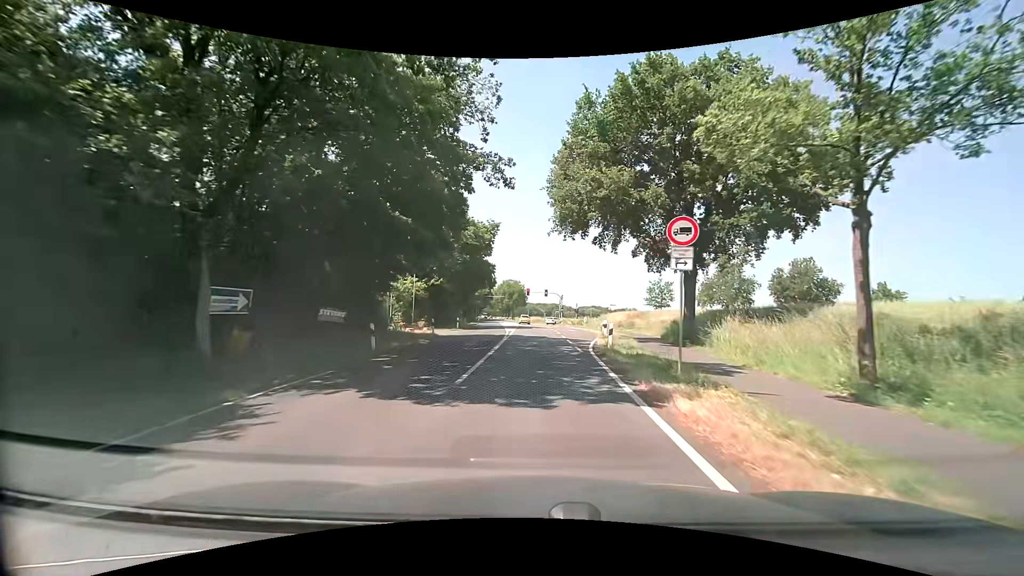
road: secondary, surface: asphalt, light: Day
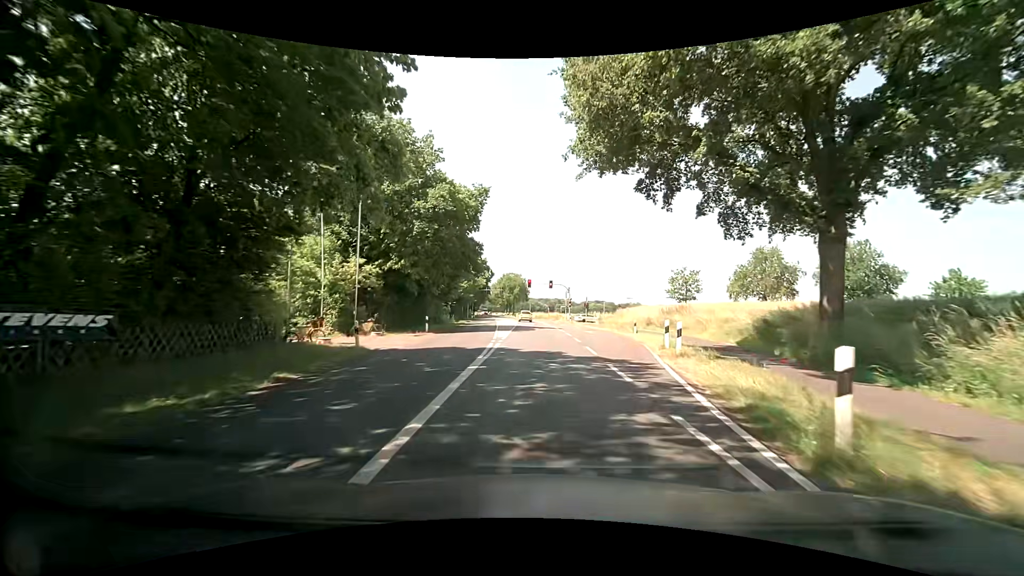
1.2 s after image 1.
(-0.1, +13.9) m; 0°
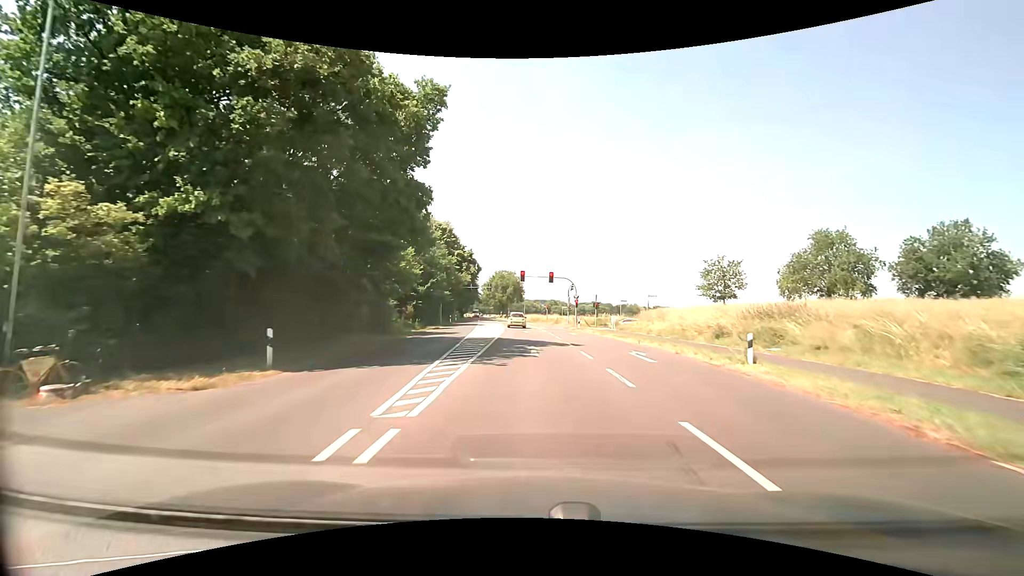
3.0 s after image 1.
(0.0, +18.1) m; -1°
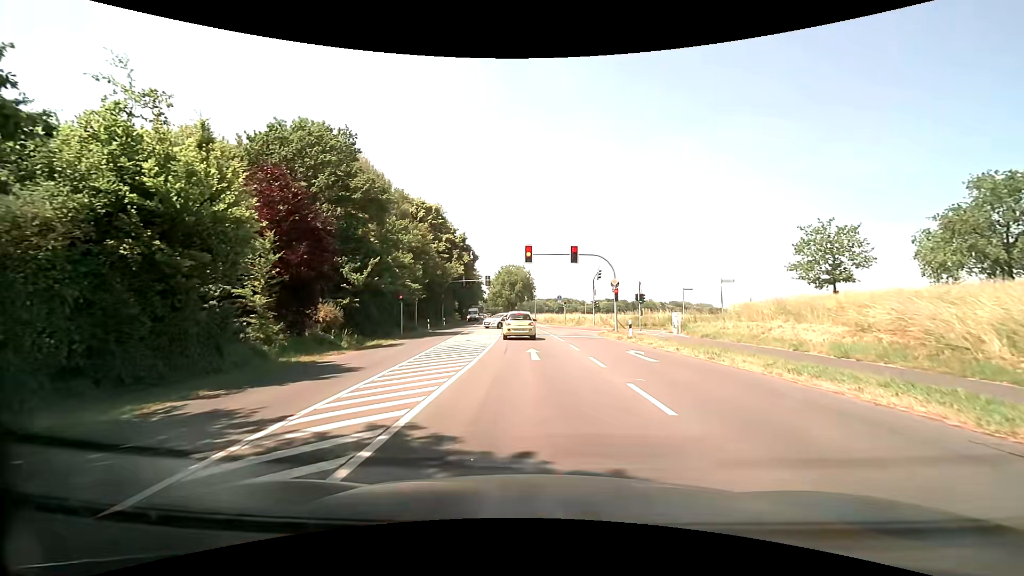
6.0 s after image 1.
(+0.3, +20.2) m; 0°
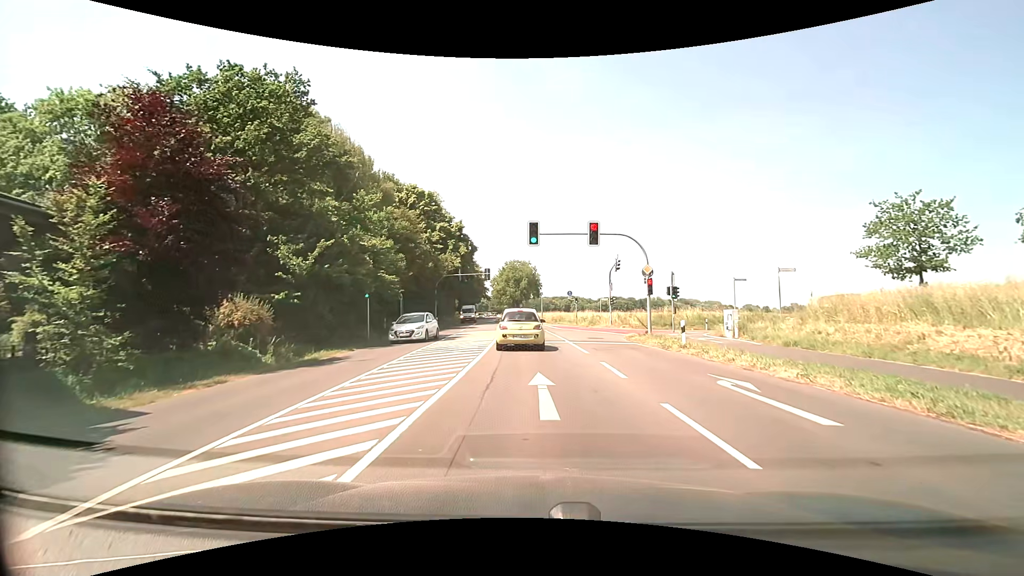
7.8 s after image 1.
(-0.1, +8.3) m; -1°
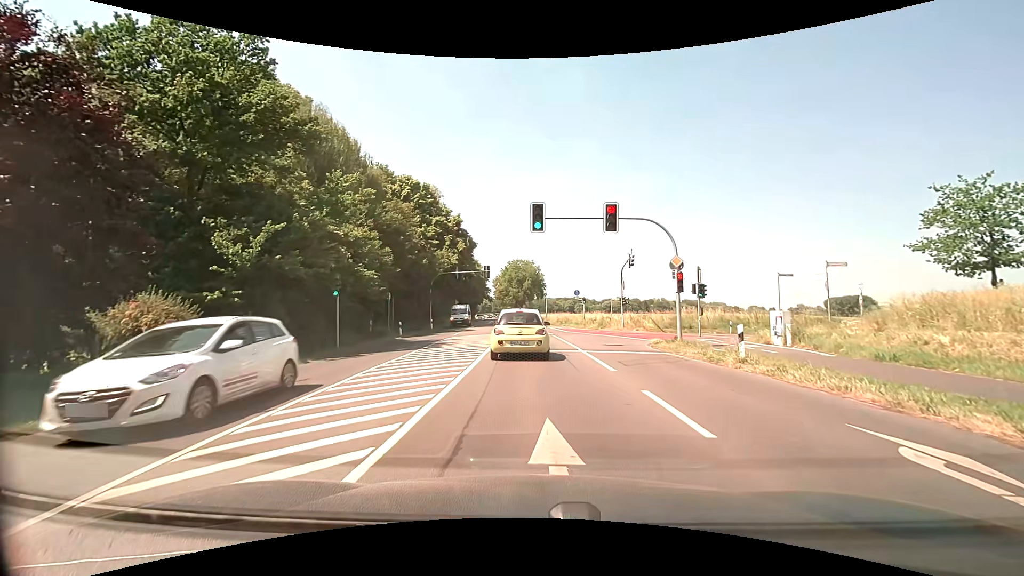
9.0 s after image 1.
(0.0, +4.7) m; 0°
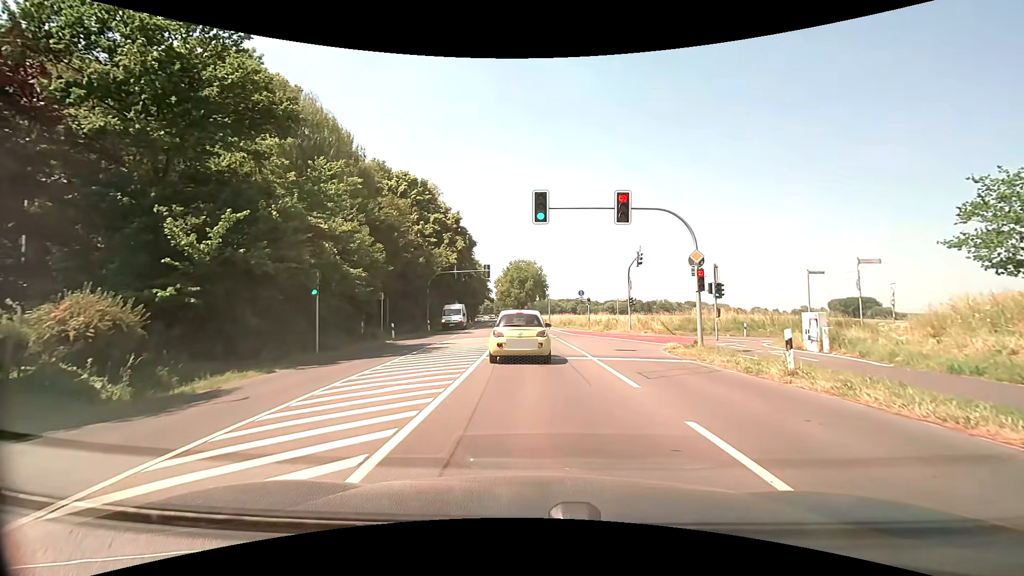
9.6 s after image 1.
(0.0, +2.4) m; 0°
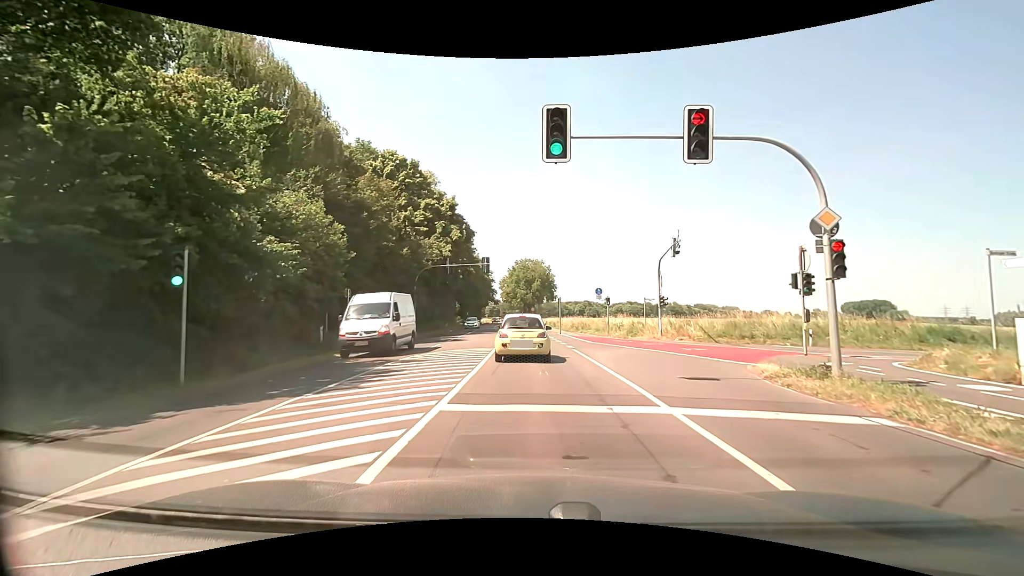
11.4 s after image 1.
(-0.2, +8.4) m; -1°
(0, +10) (0, +20) (-1, +30) (-1, +40) (-1, +50) (-2, +60) (-2, +70) (-3, +80) (-4, +90) (-4, +100) m
